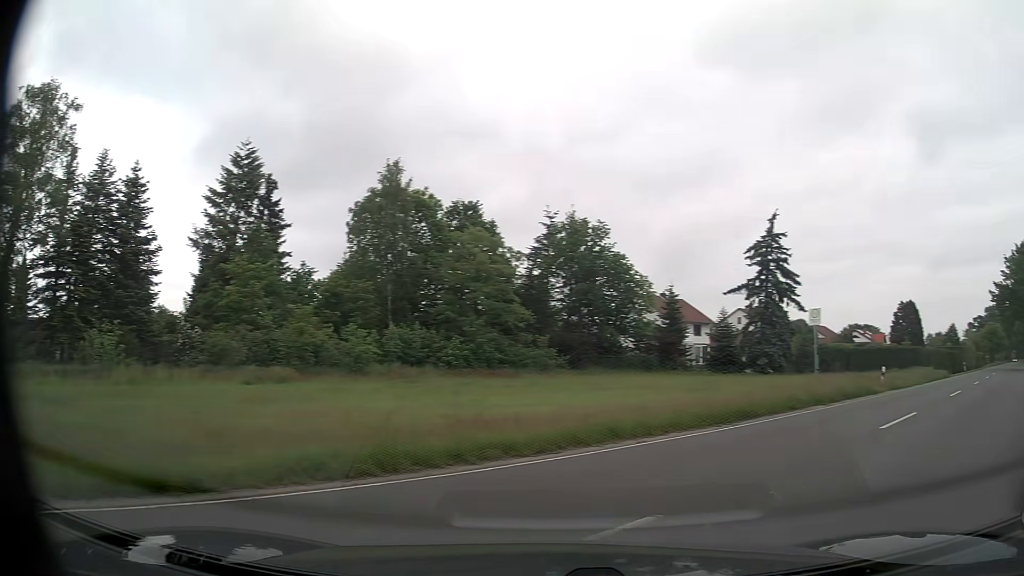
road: secondary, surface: asphalt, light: Day
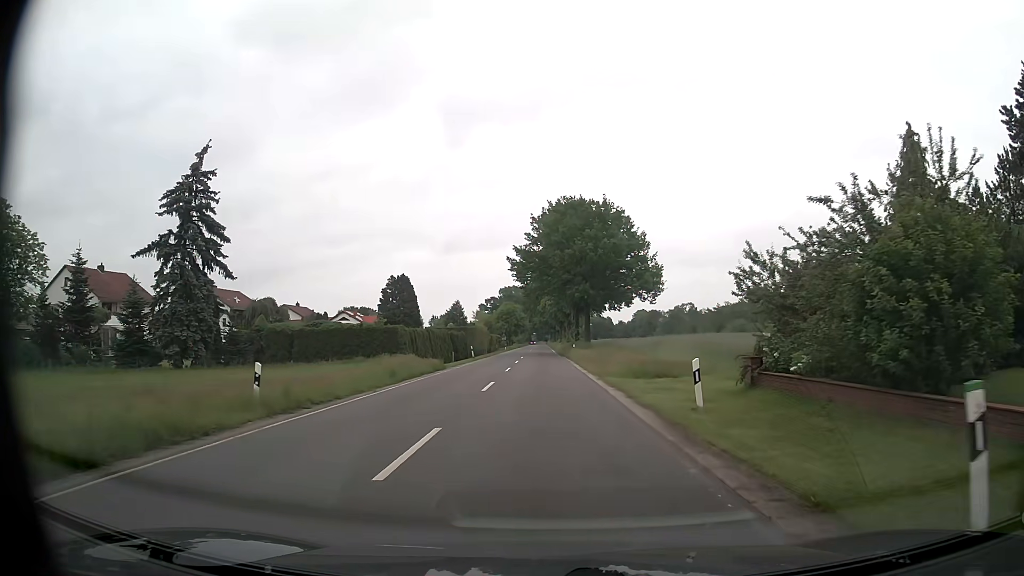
(+9.2, +15.9) m; +39°
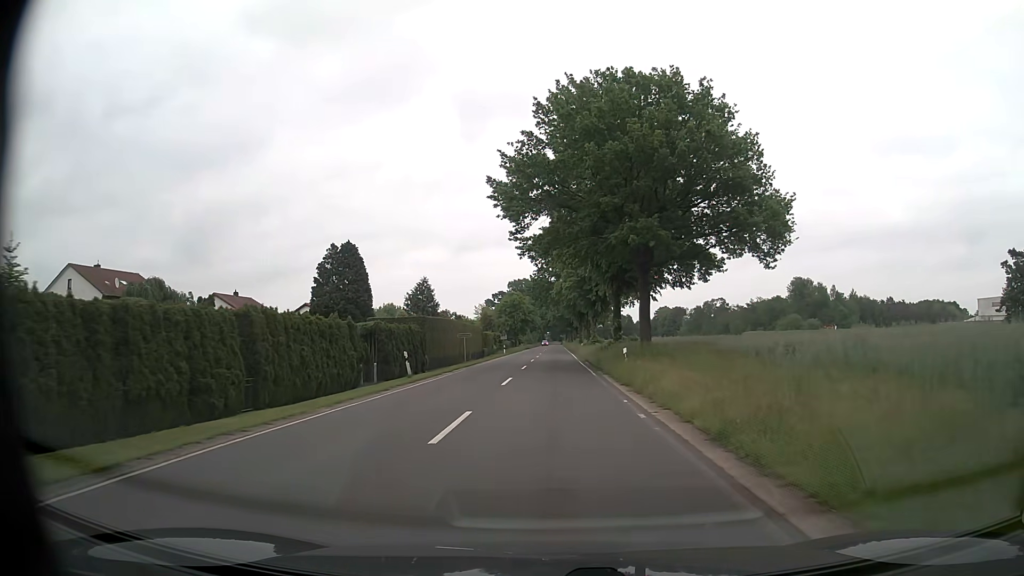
(-0.1, +33.6) m; -1°
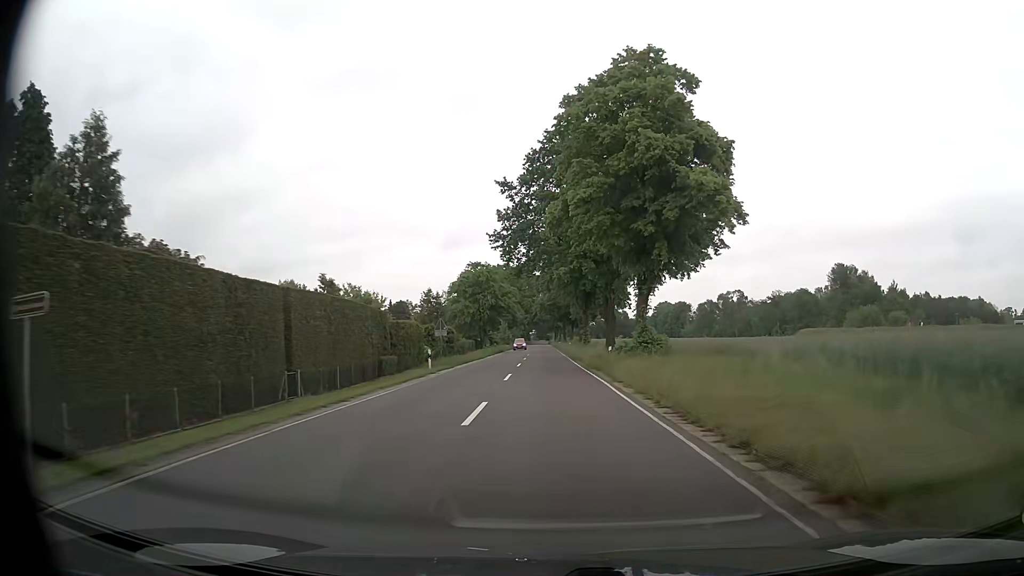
(-0.1, +45.5) m; +1°
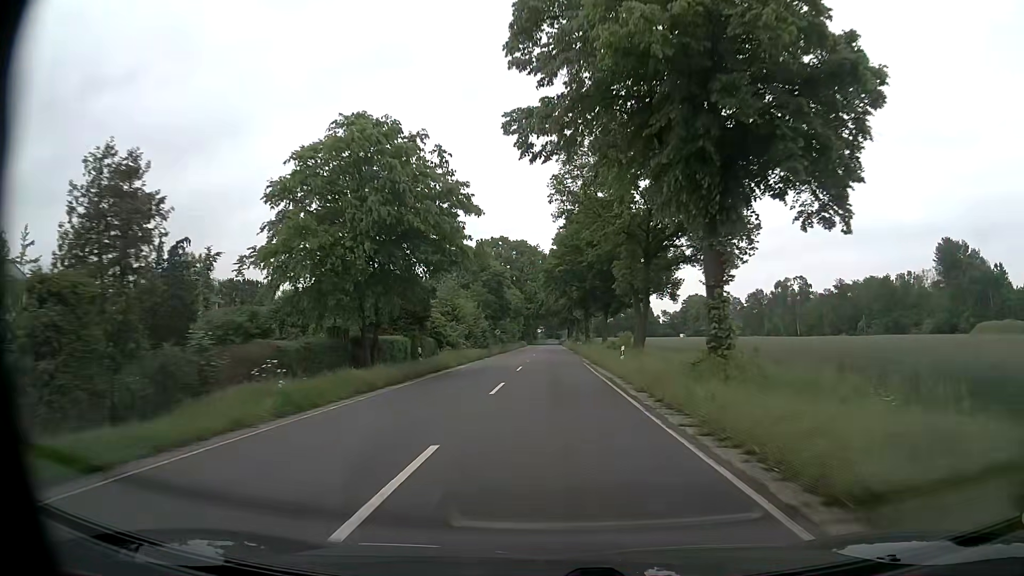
(-0.3, +53.6) m; 0°
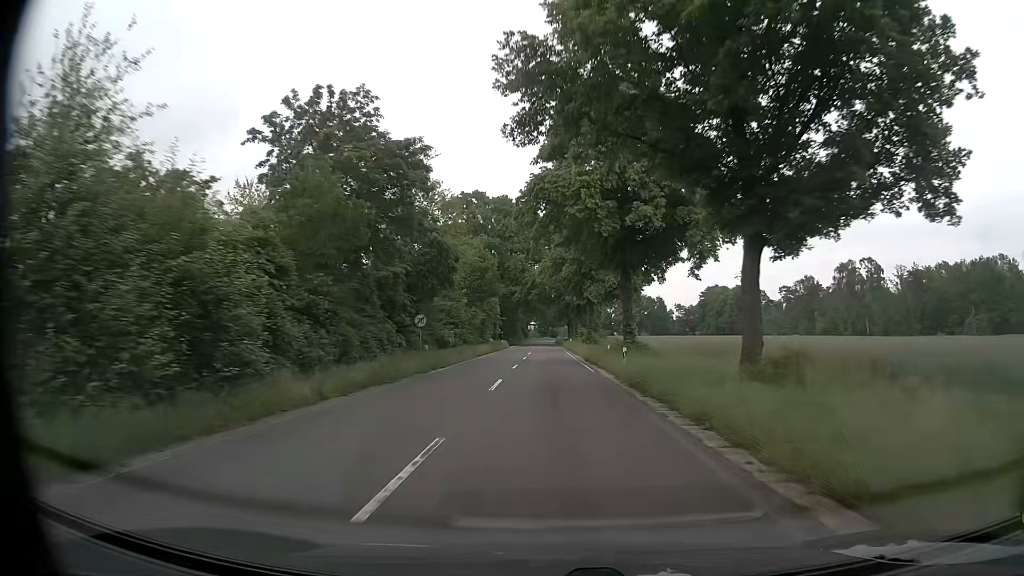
(-0.2, +46.7) m; 0°
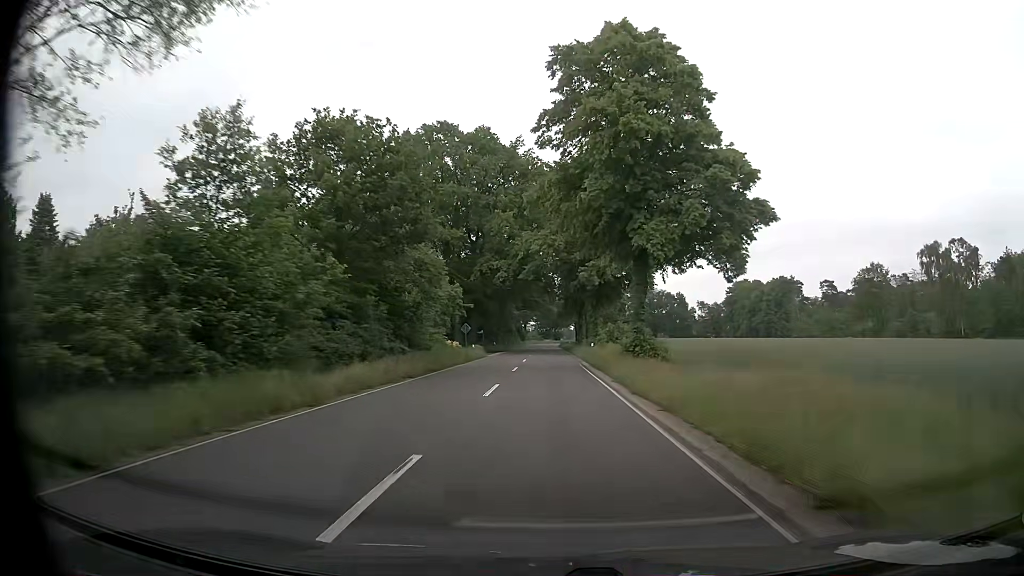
(+0.2, +36.7) m; 0°
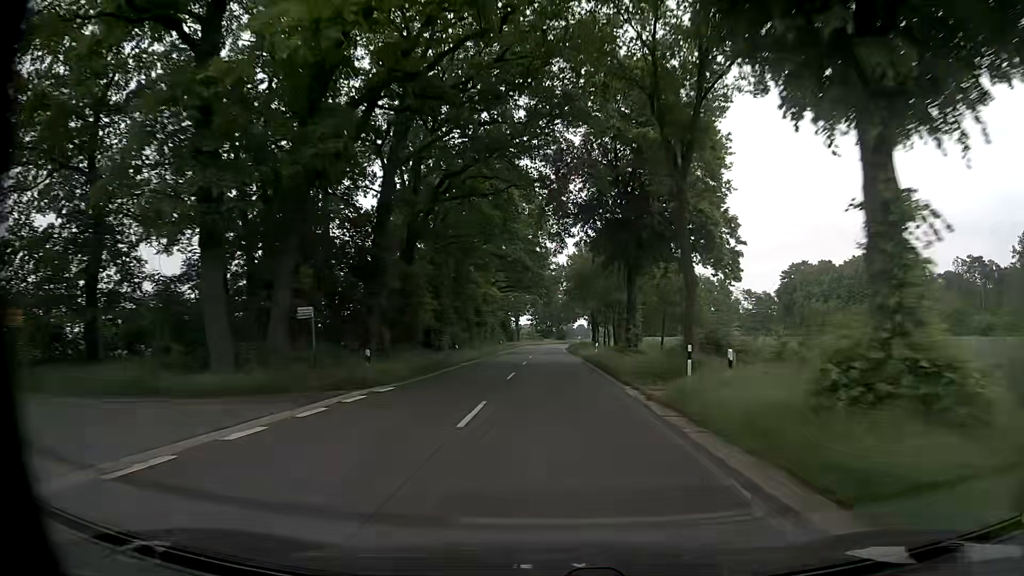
(-0.1, +54.1) m; 0°
(0, +10) (0, +20) (0, +30) (0, +40) (0, +50) (0, +60) (0, +70) (0, +80) (0, +90) (+1, +100) m
